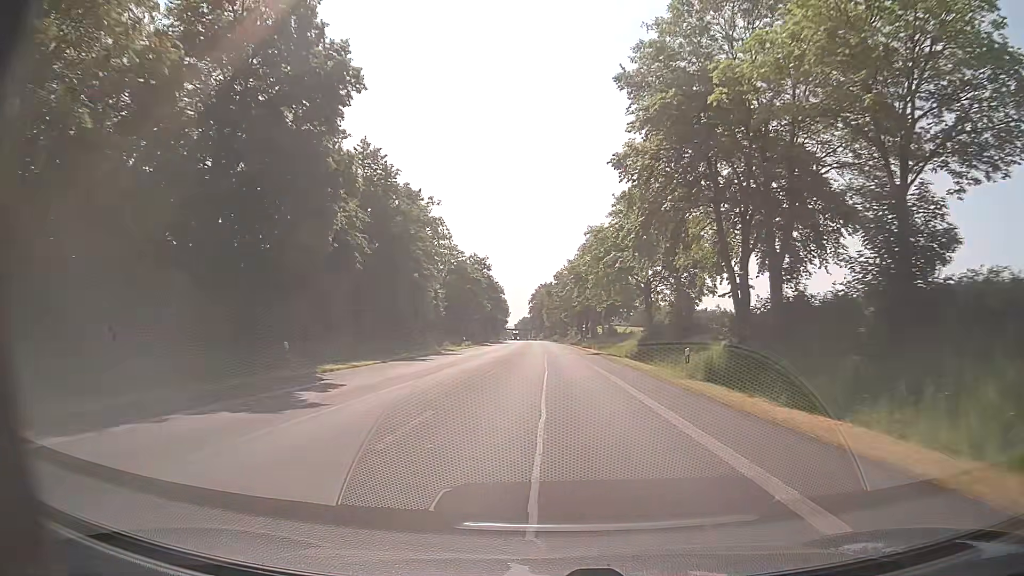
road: primary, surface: asphalt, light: Day
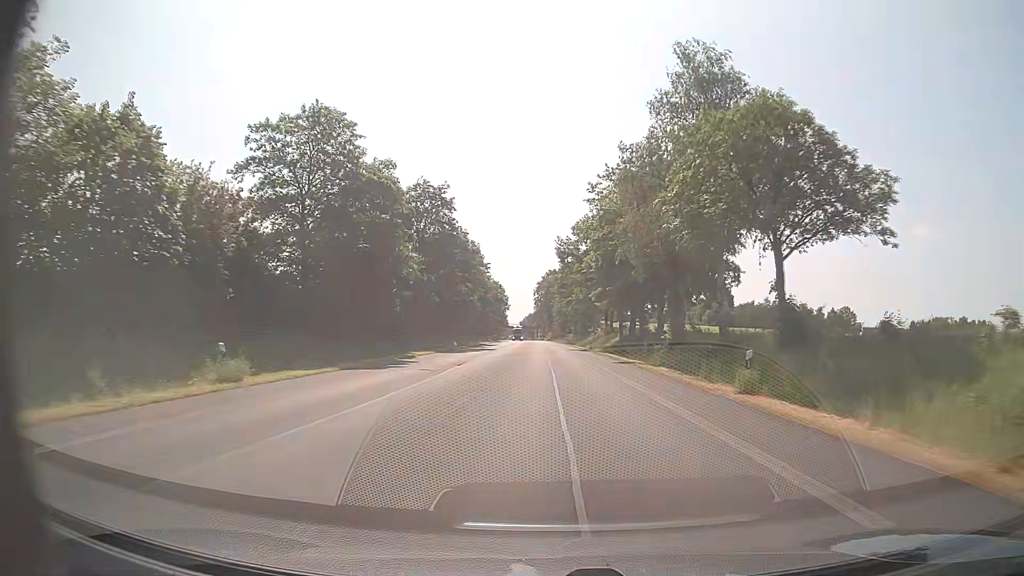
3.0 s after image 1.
(-0.9, +56.5) m; -2°
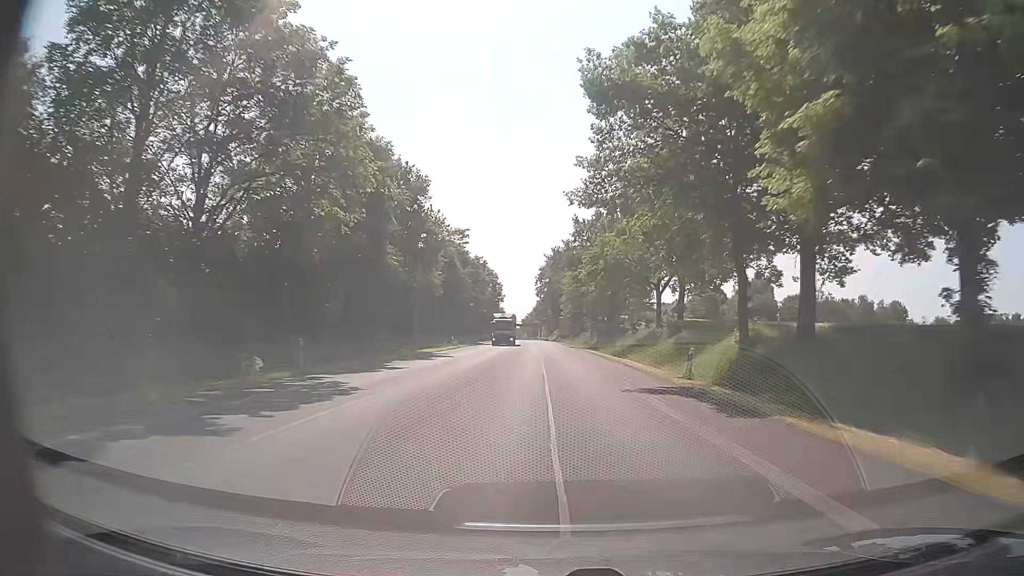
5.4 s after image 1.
(+0.5, +45.3) m; -1°
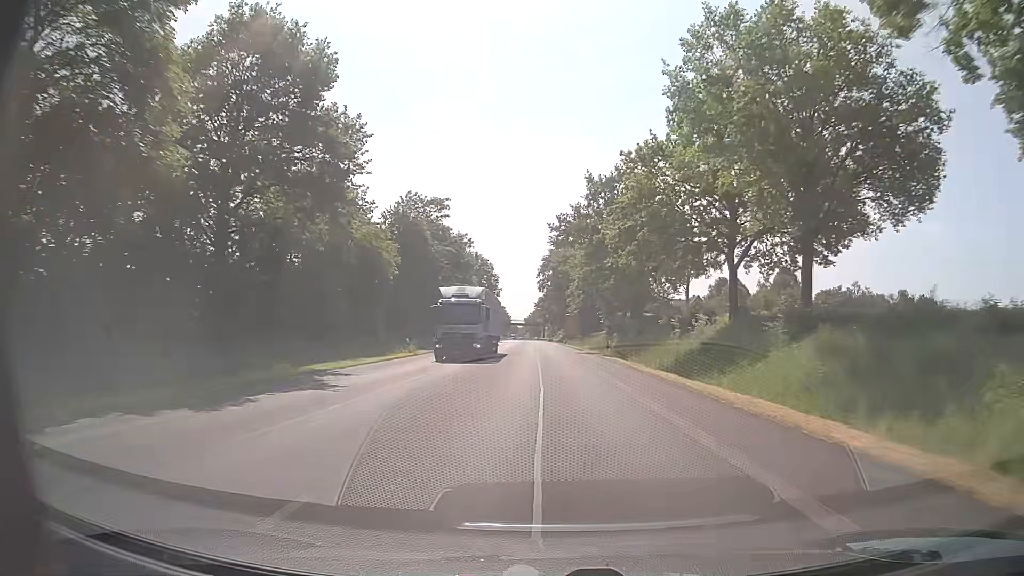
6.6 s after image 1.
(+0.3, +22.7) m; +1°
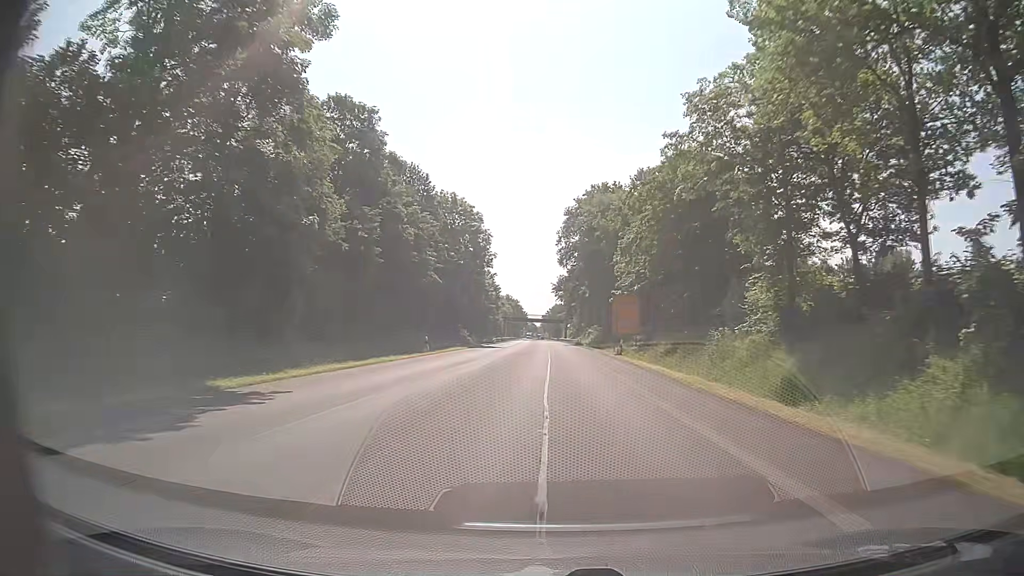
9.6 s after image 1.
(-0.6, +56.6) m; -2°
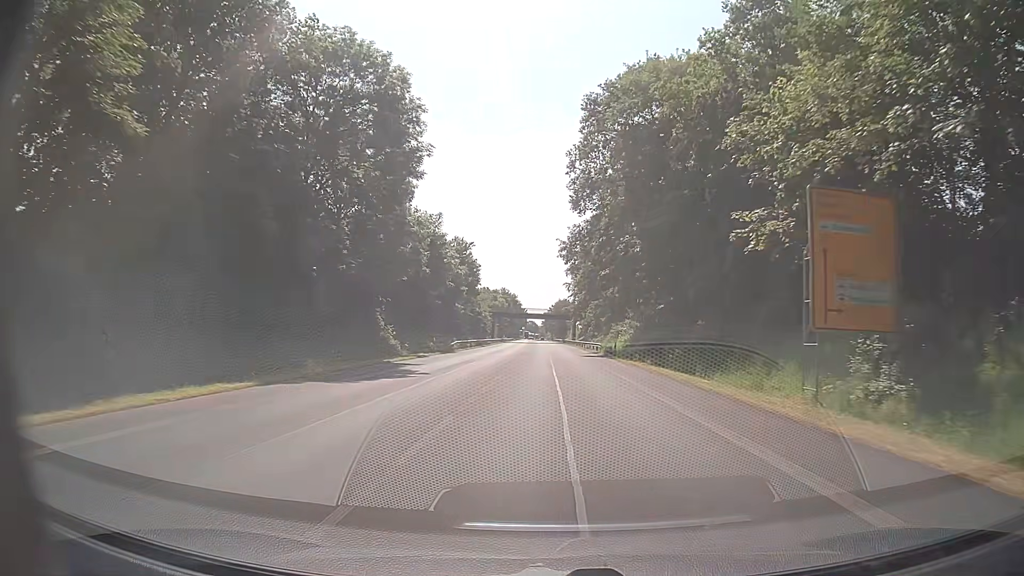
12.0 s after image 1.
(+0.4, +45.2) m; 0°
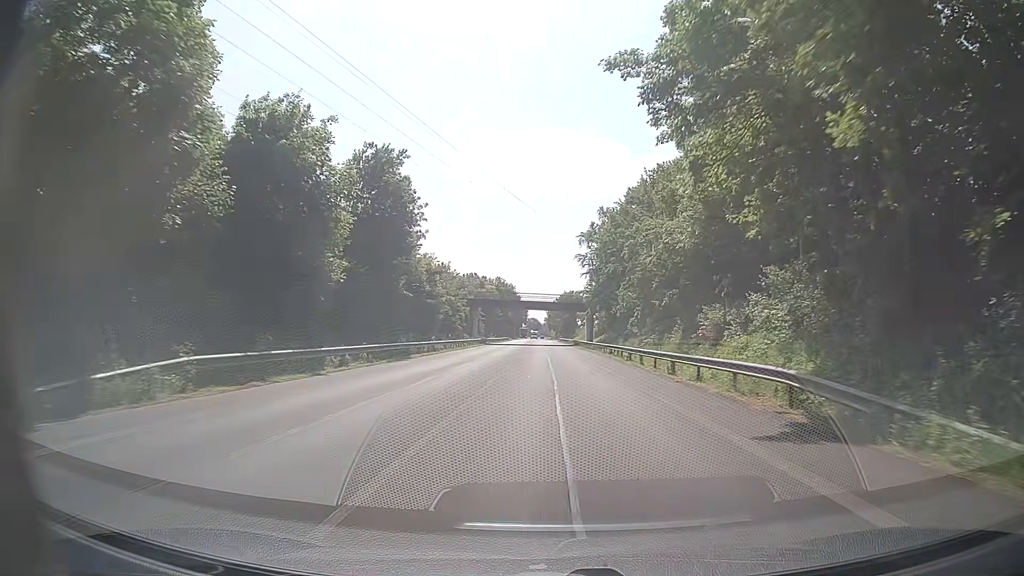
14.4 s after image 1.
(-0.1, +45.3) m; 0°
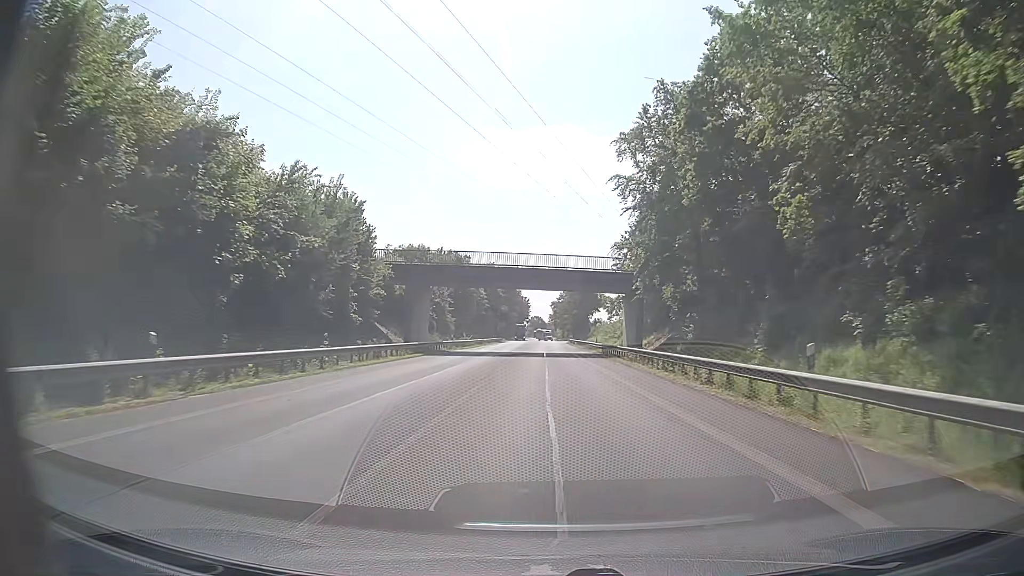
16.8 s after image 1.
(-0.1, +45.3) m; -1°
(0, +10) (0, +20) (0, +30) (0, +40) (0, +50) (0, +60) (0, +70) (0, +80) (0, +90) (0, +100) m
